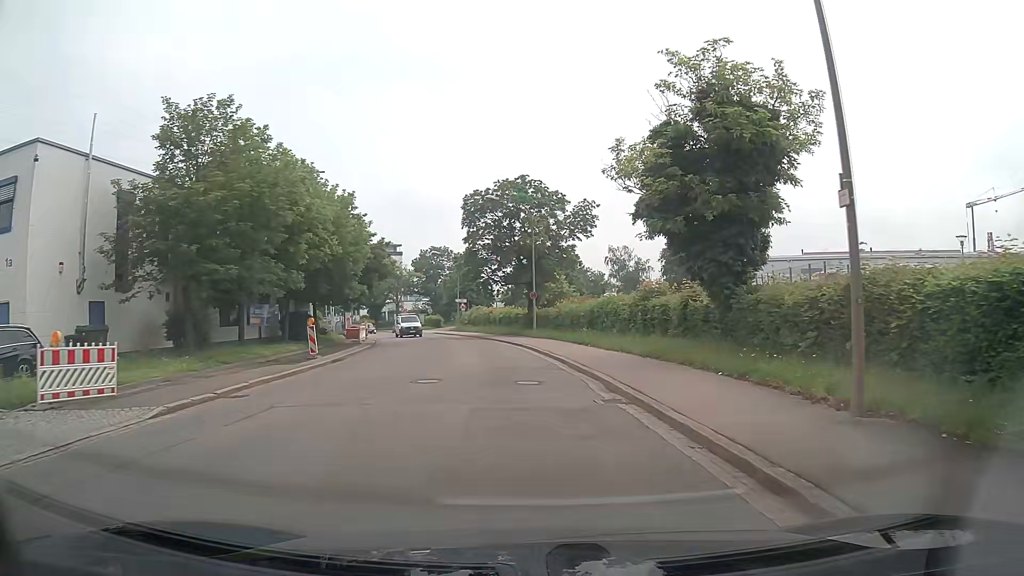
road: unclassified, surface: asphalt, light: Day
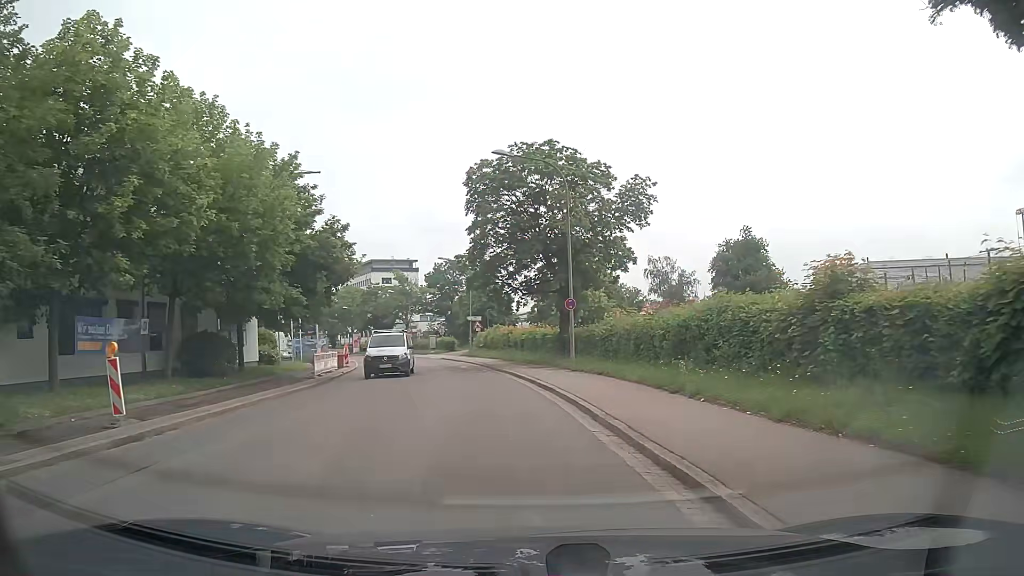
(-0.3, +14.5) m; -1°
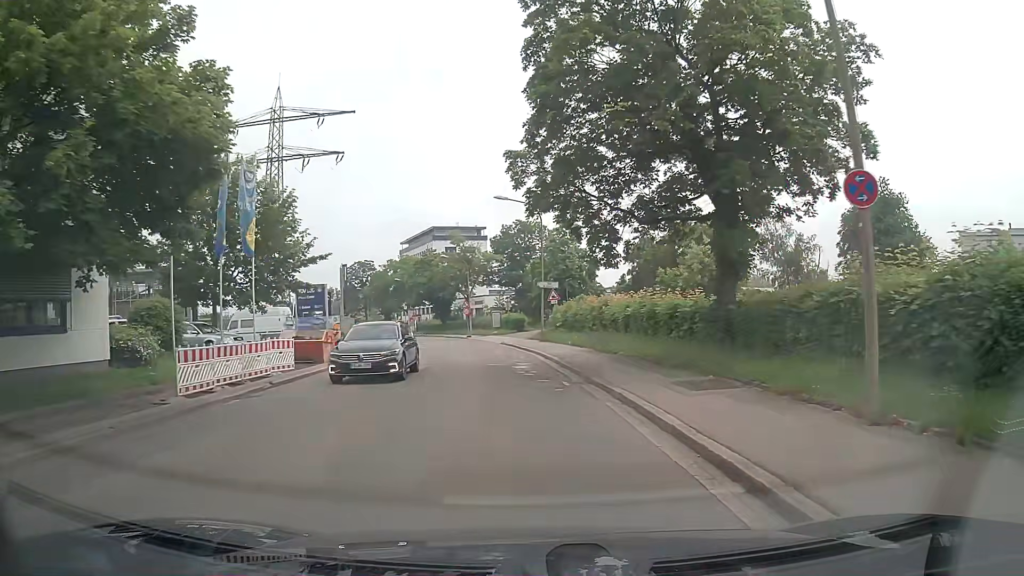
(-1.5, +18.1) m; -8°
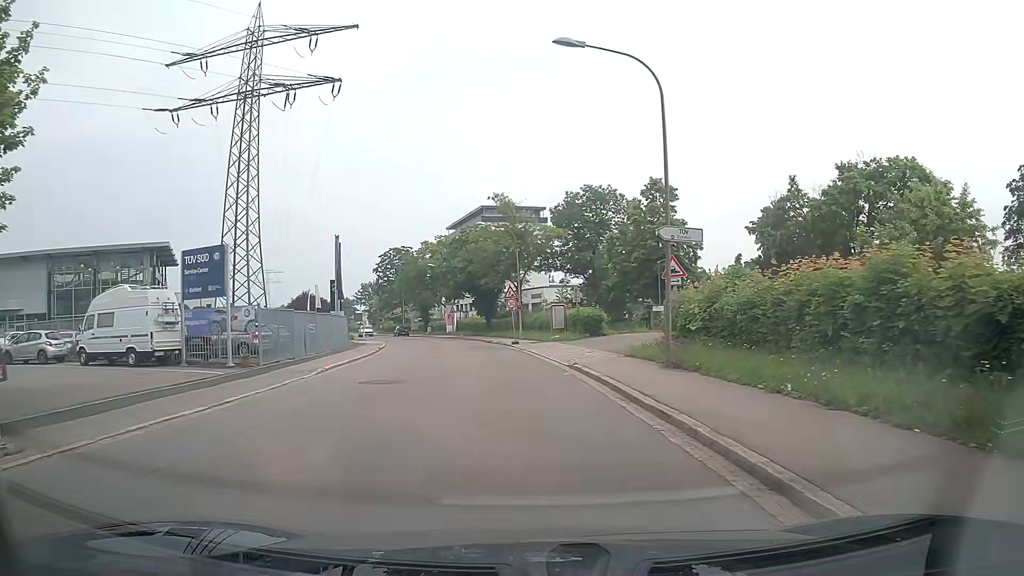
(-0.9, +22.5) m; -5°
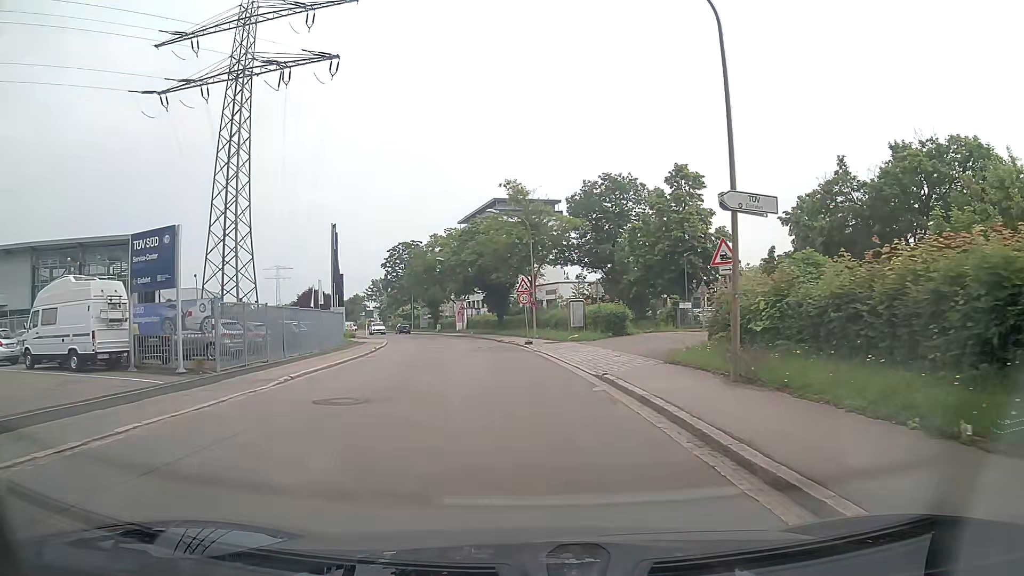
(0.0, +4.5) m; -1°
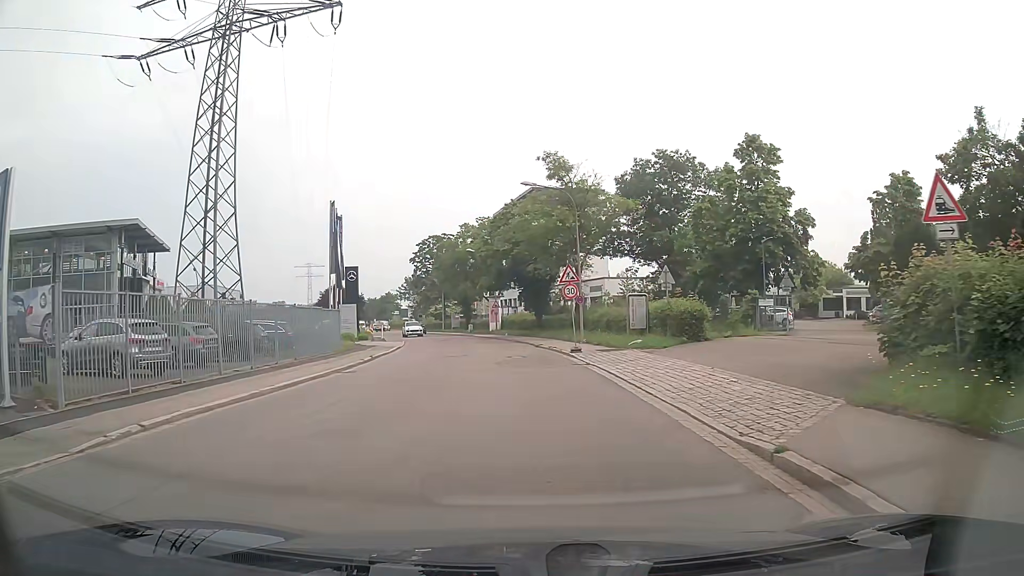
(-0.2, +8.9) m; -4°
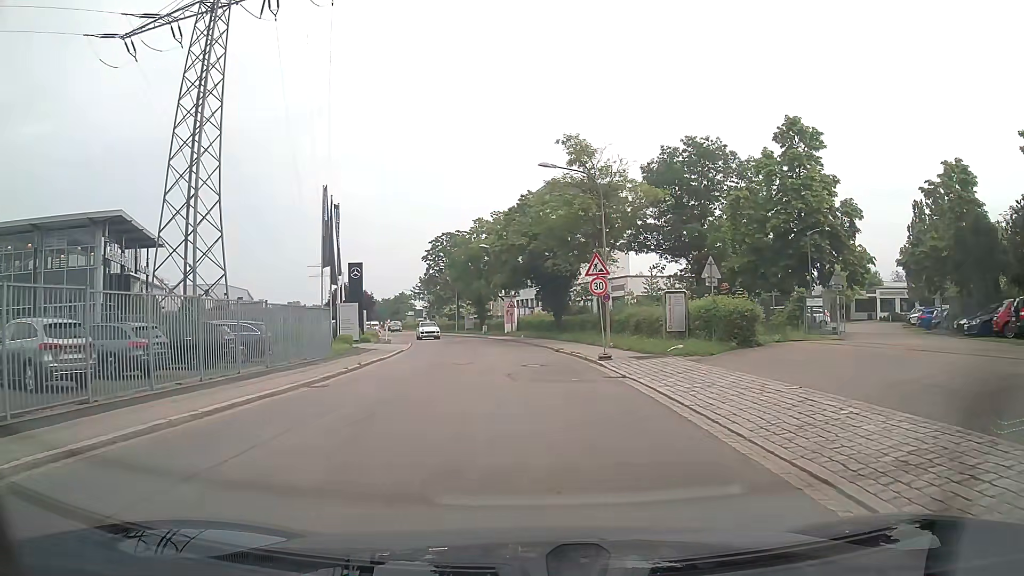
(0.0, +4.4) m; -1°
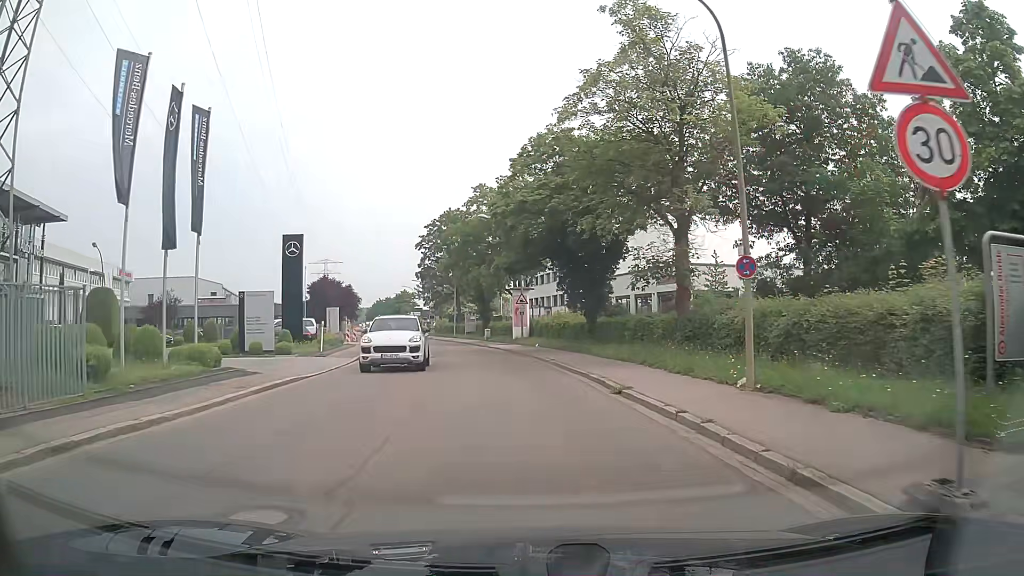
(-0.2, +18.3) m; -1°
(0, +10) (-1, +20) (-2, +30) (-4, +40) (-6, +50) (-8, +59) (-11, +69) (-13, +79) (-16, +88) (-19, +98) m
